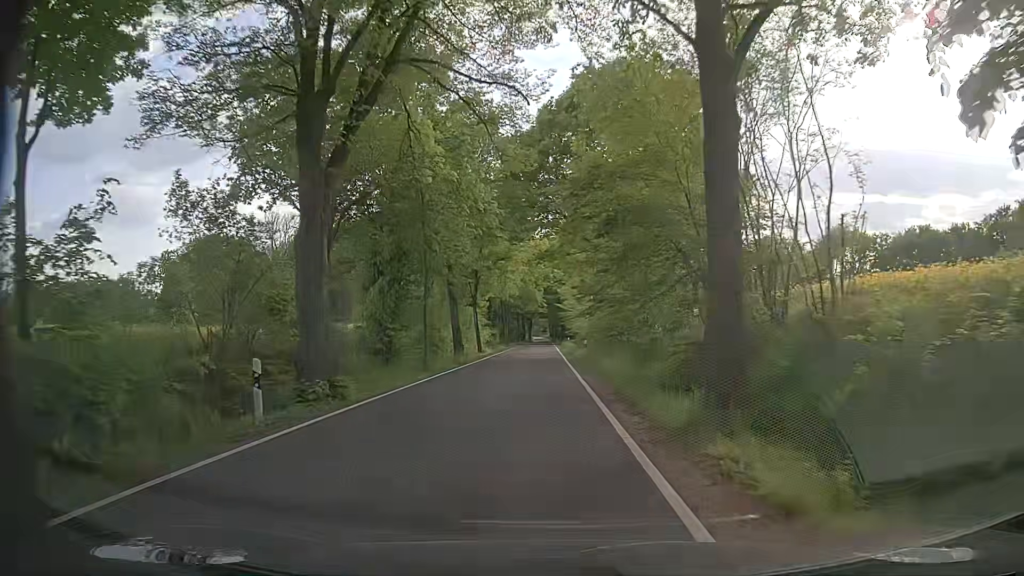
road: tertiary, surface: asphalt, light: Day
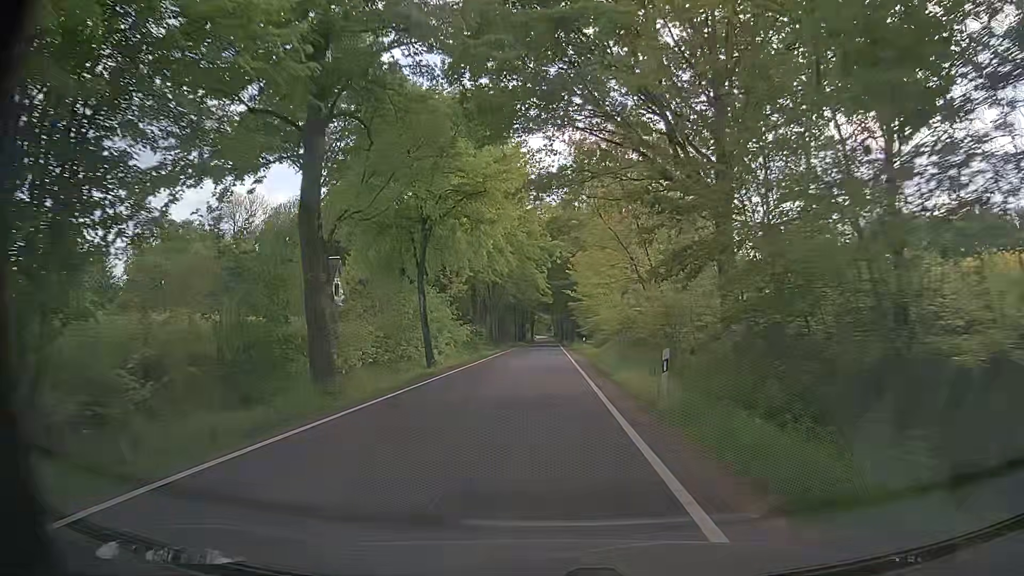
(-0.2, +23.8) m; -1°
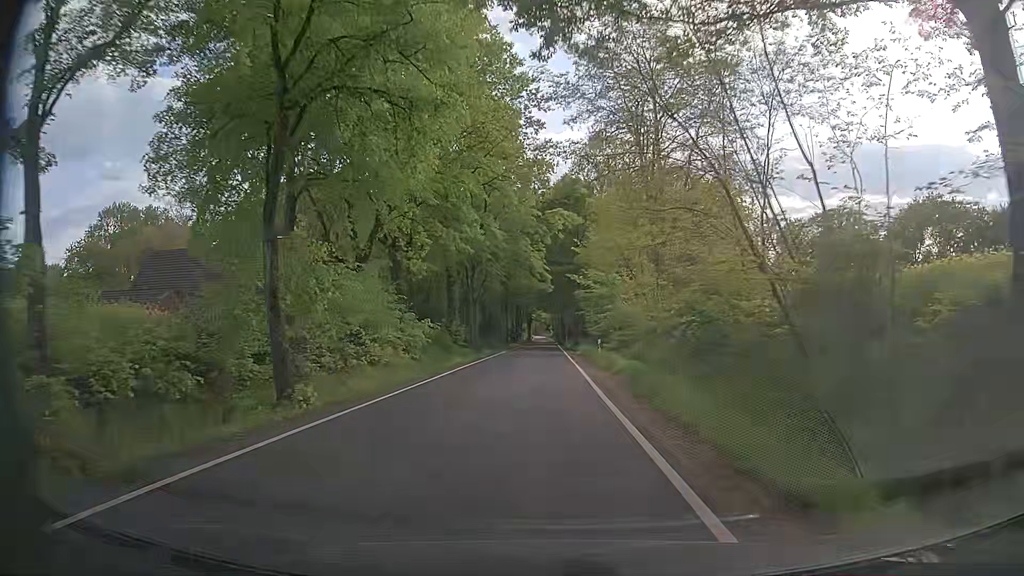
(+0.1, +16.1) m; 0°
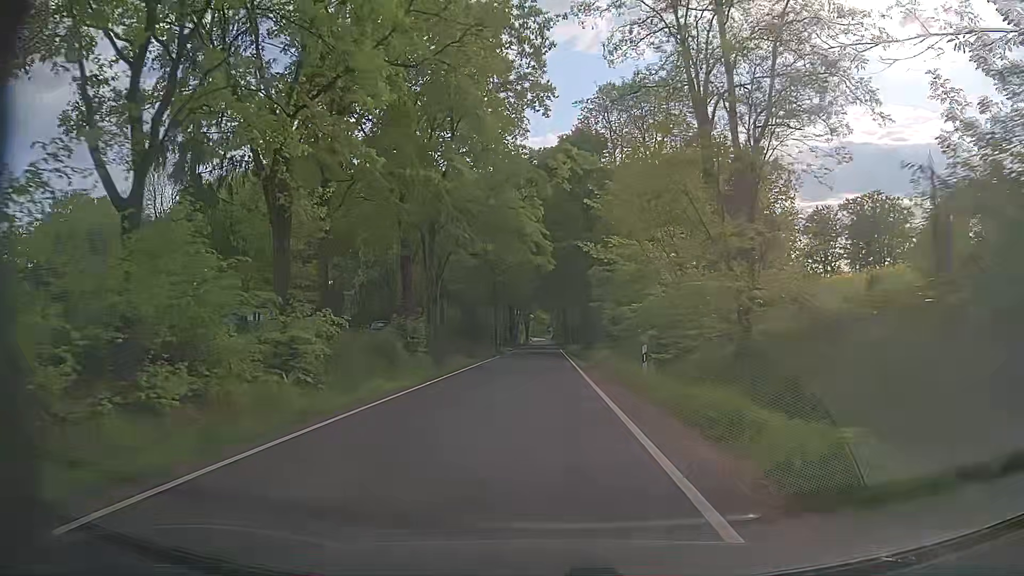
(0.0, +16.0) m; 0°
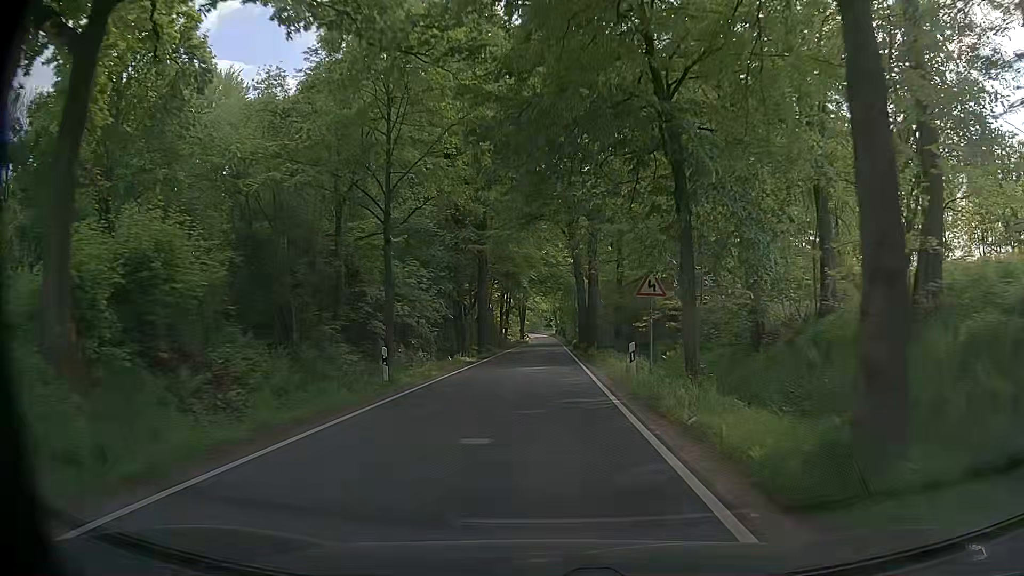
(+0.1, +41.1) m; 0°
(0, +10) (0, +20) (0, +30) (0, +40) (0, +50) (0, +60) (0, +70) (0, +80) (0, +90) (0, +100) m
